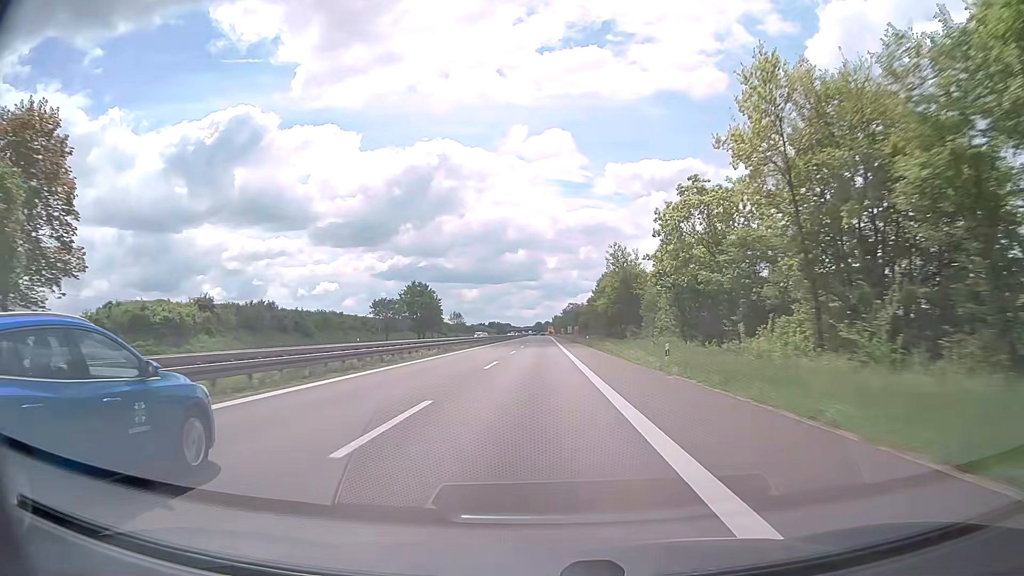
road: trunk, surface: asphalt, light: Day
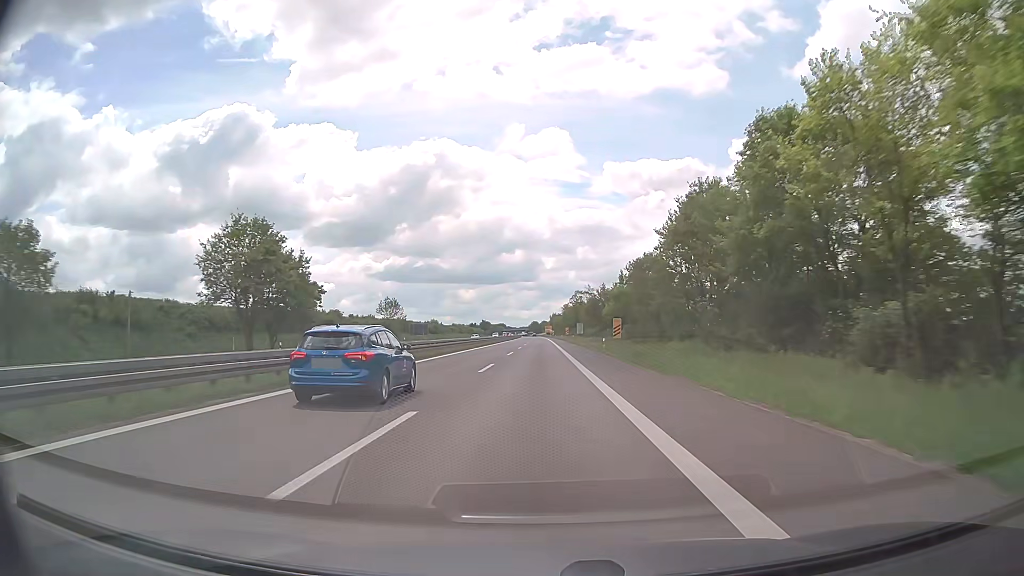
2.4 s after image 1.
(+0.5, +74.1) m; +1°
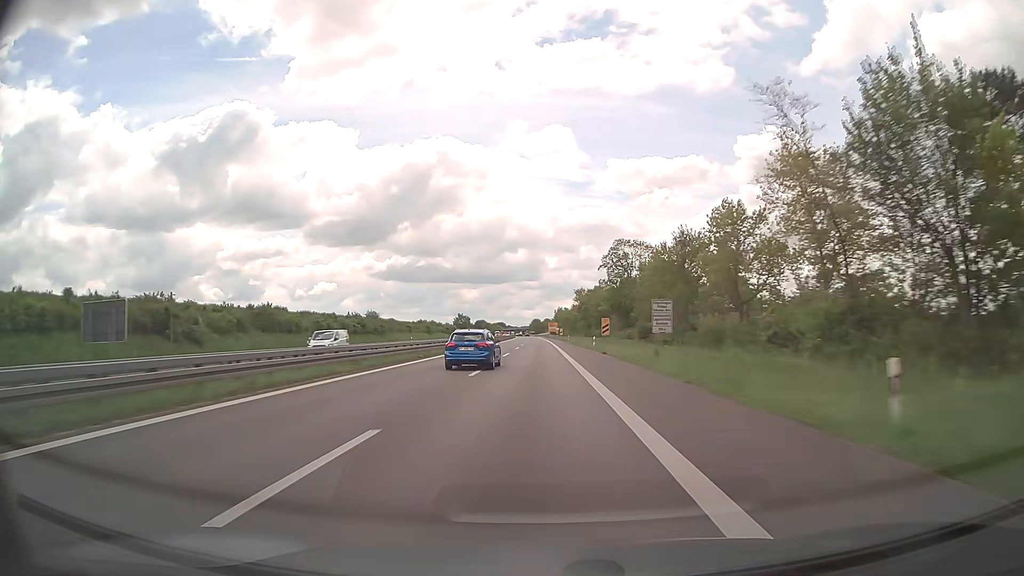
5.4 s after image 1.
(0.0, +92.6) m; 0°
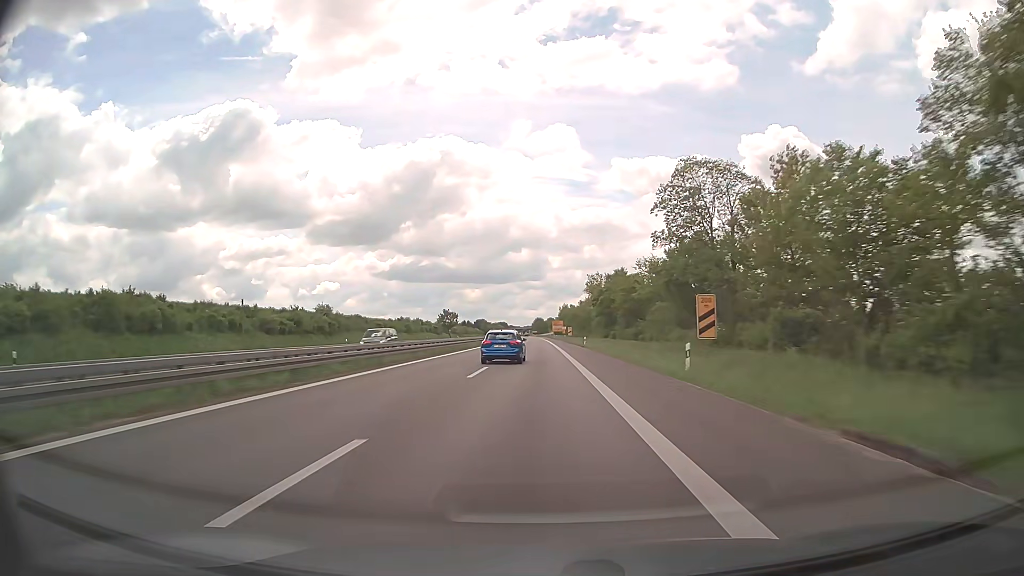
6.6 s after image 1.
(-0.1, +37.0) m; 0°
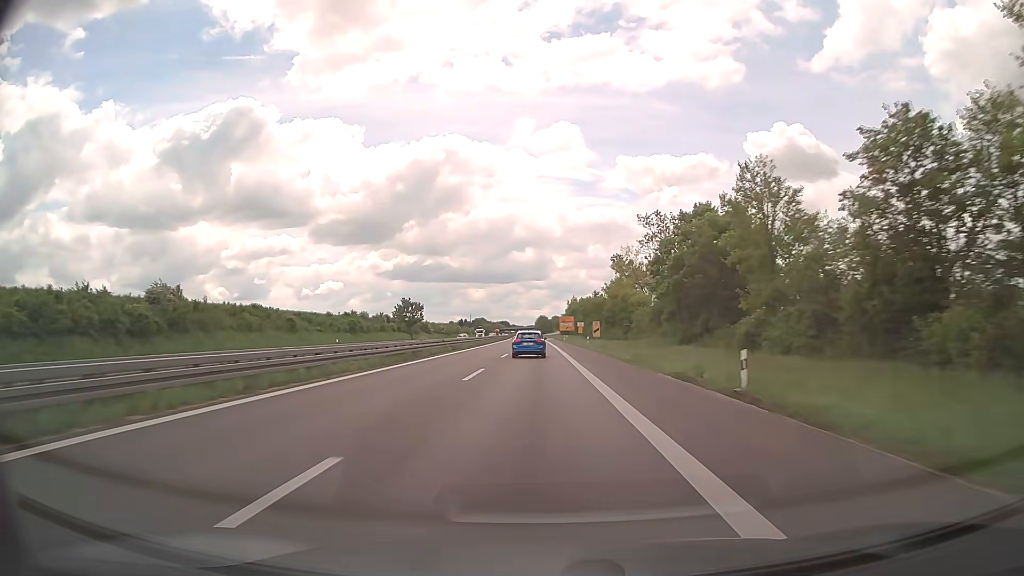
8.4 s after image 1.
(-0.2, +55.5) m; -1°
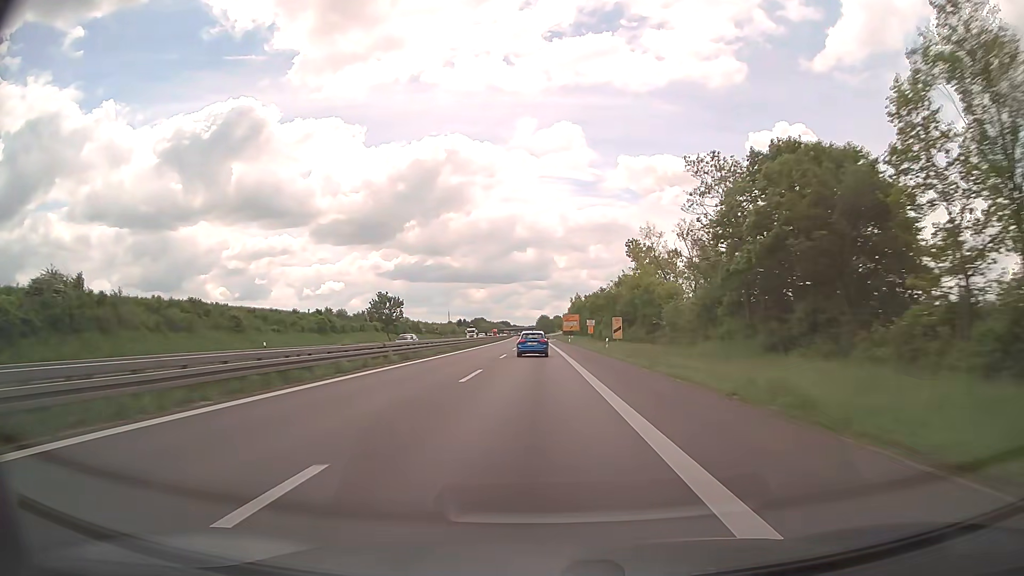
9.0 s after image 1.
(0.0, +18.5) m; 0°
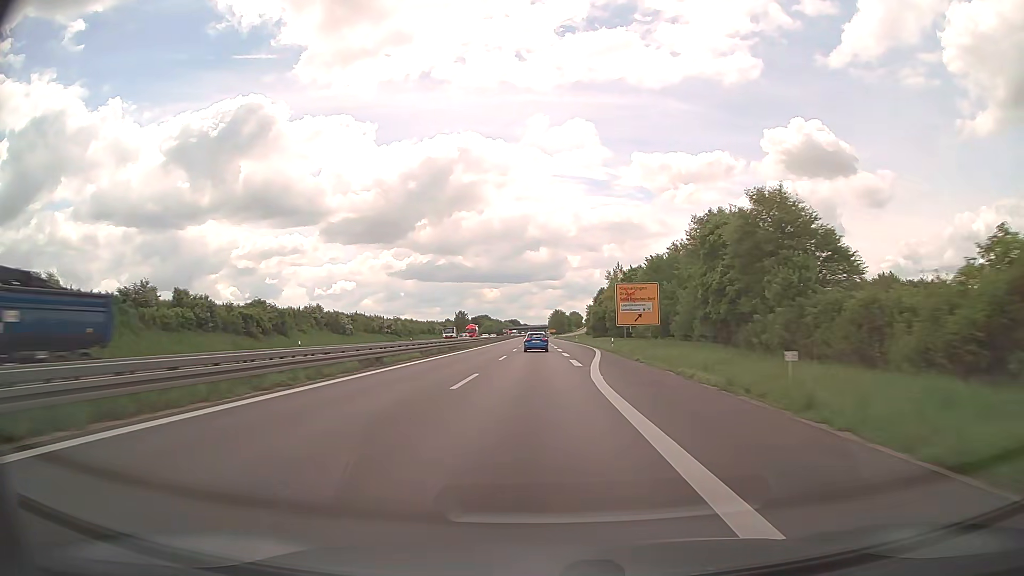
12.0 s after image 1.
(-1.2, +92.7) m; -1°
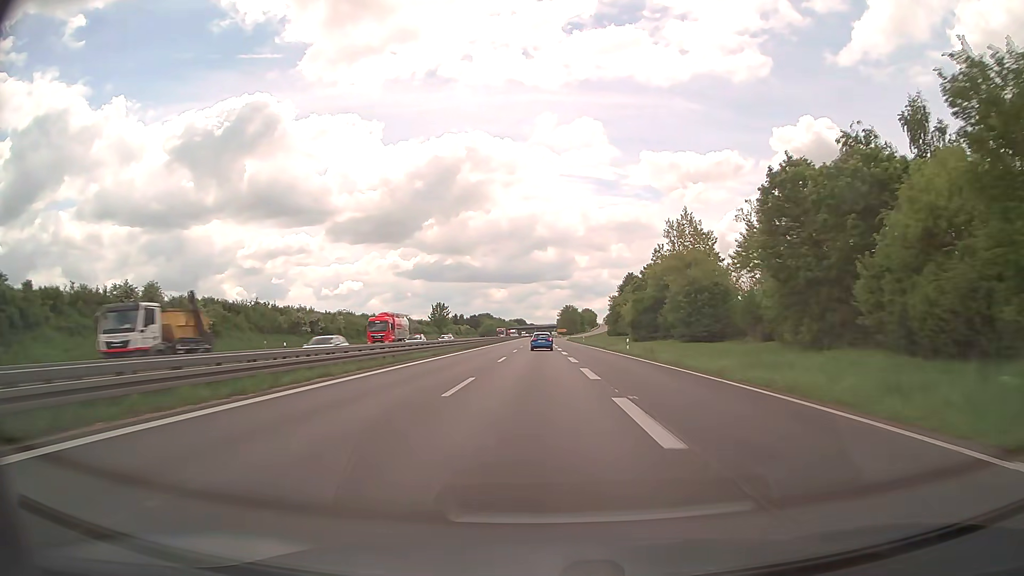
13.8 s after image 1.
(-0.4, +56.3) m; -1°
(0, +10) (0, +20) (0, +30) (0, +40) (0, +50) (0, +60) (0, +70) (0, +80) (0, +90) (0, +100) m
